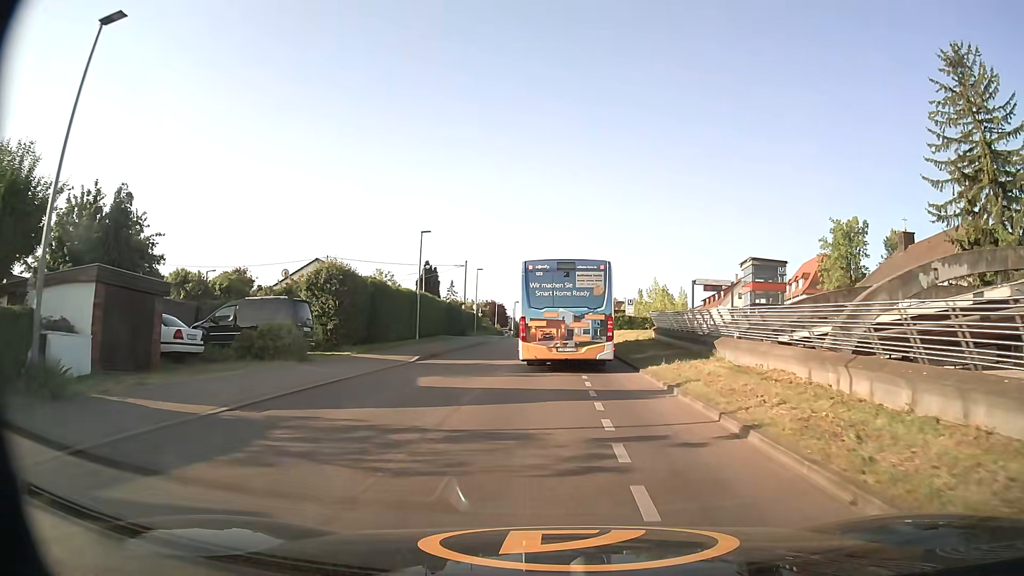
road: tertiary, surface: asphalt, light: Day
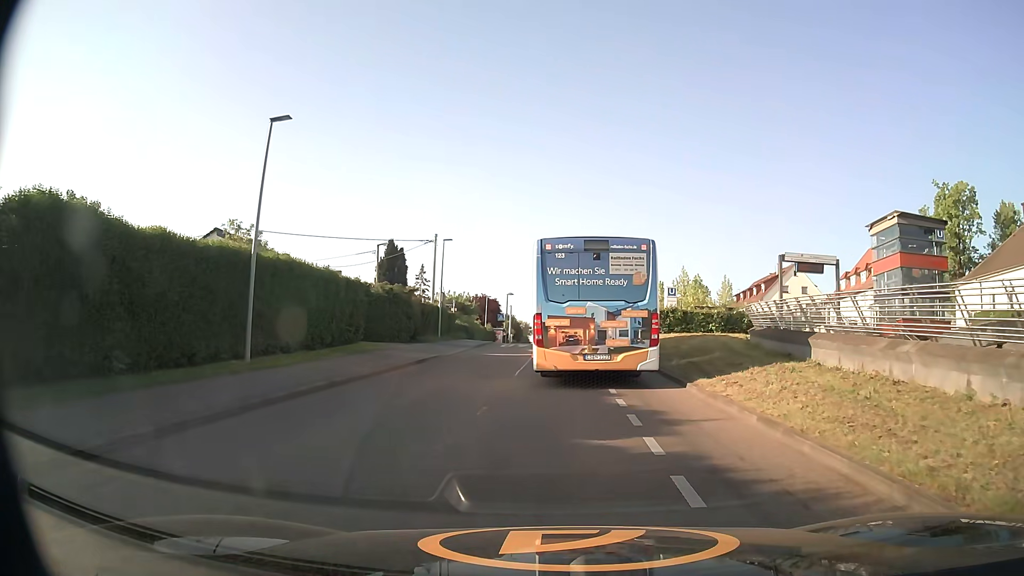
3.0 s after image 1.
(-0.1, +21.3) m; 0°
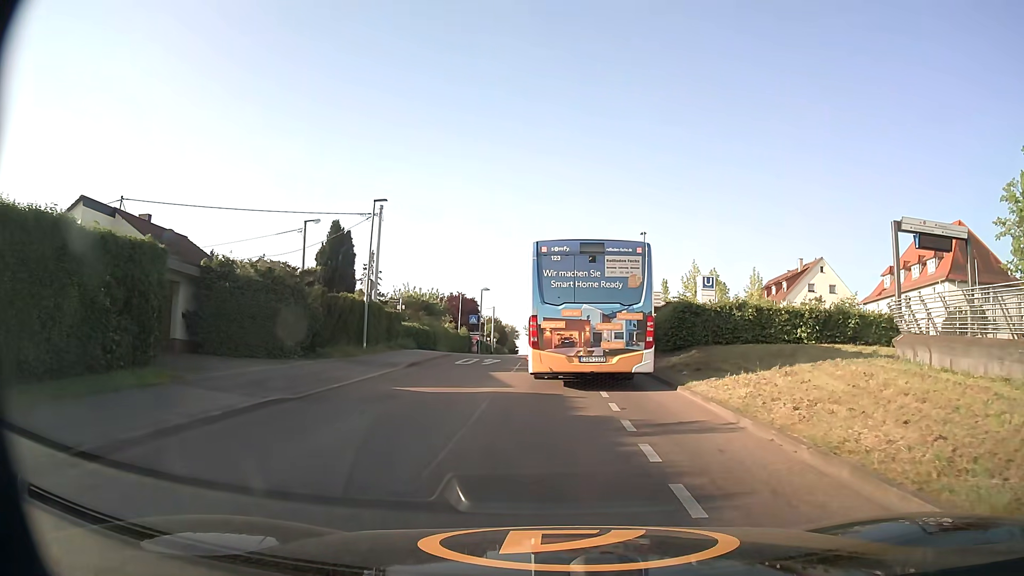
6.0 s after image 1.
(0.0, +14.3) m; +1°
(0, +10) (0, +20) (0, +30) (0, +40) (-1, +50) (-2, +60) (-3, +70) (-4, +80) (-5, +90) (-5, +100) m
